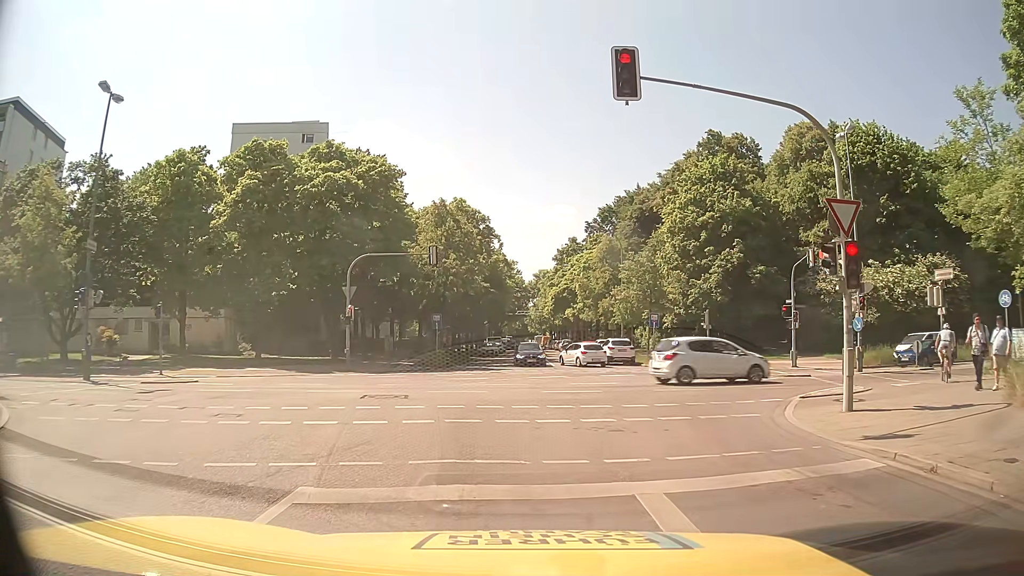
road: residential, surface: asphalt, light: Day
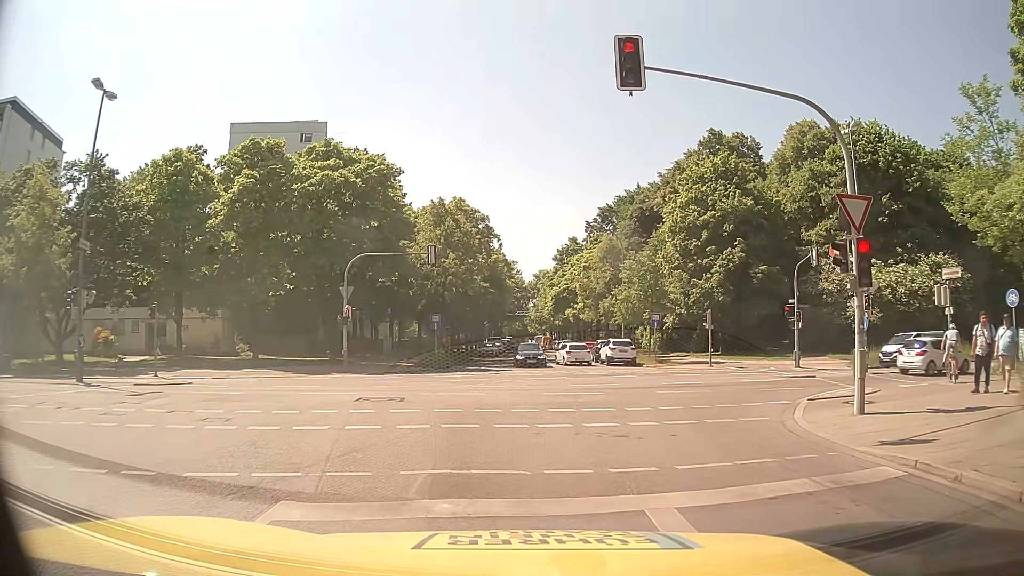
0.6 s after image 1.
(0.0, +0.4) m; 0°
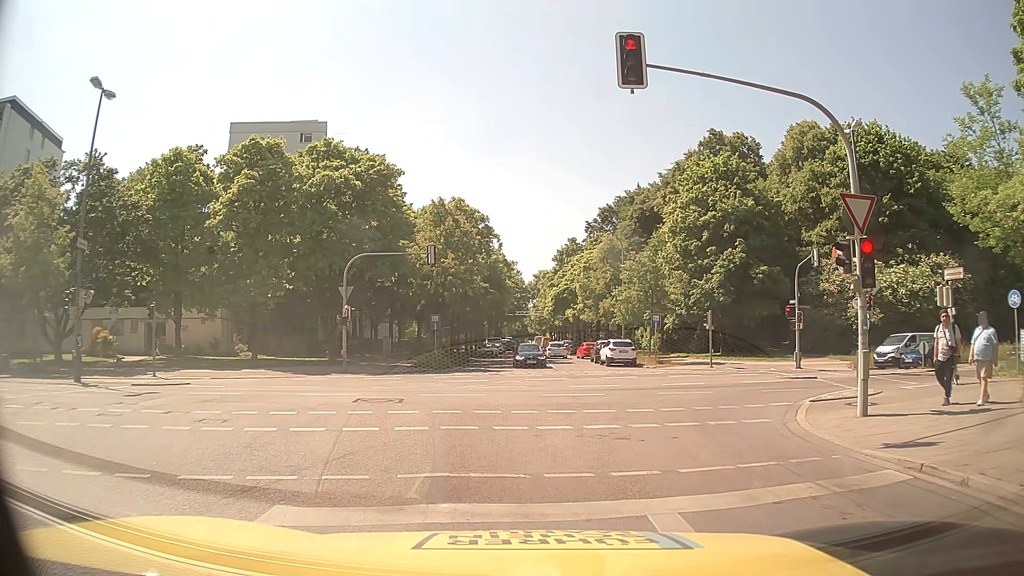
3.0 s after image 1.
(0.0, +0.2) m; 0°
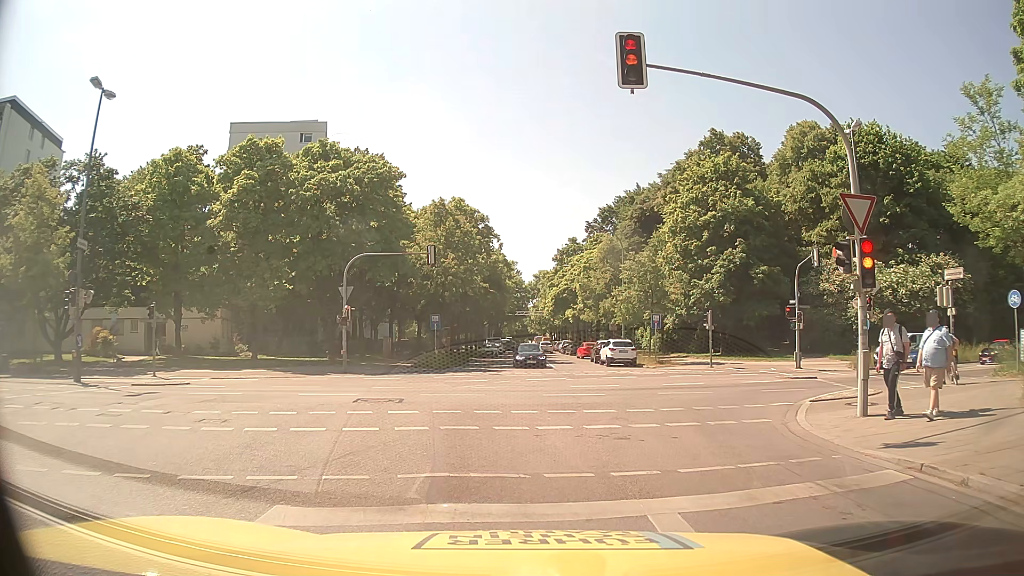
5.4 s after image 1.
(0.0, 0.0) m; 0°
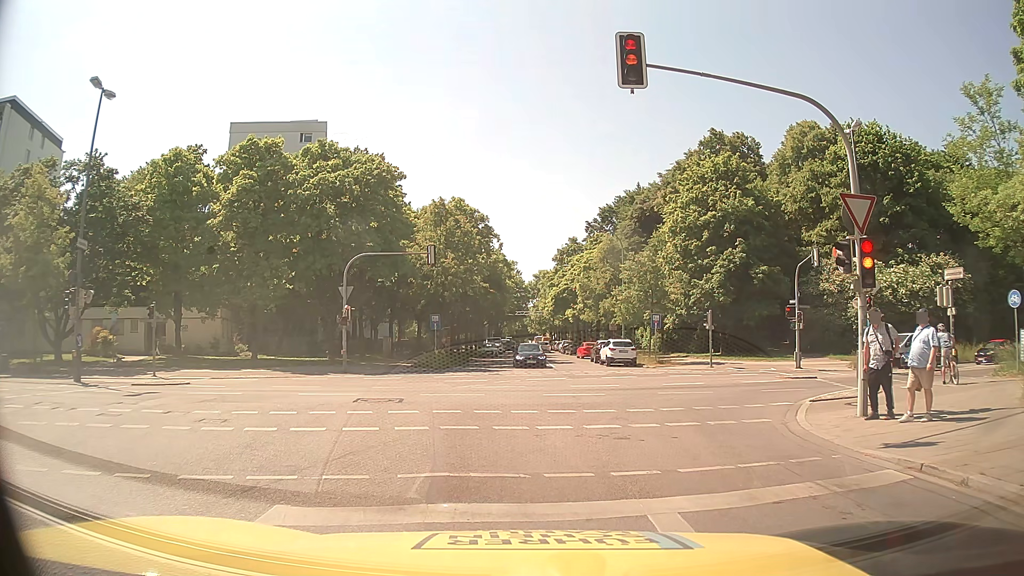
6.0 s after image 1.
(0.0, 0.0) m; 0°
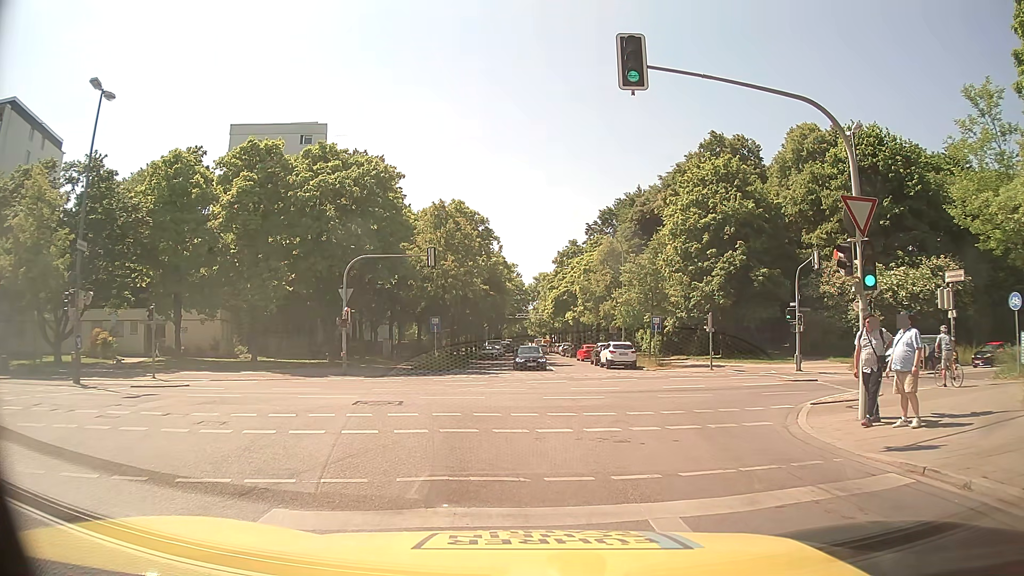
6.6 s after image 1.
(0.0, 0.0) m; 0°
